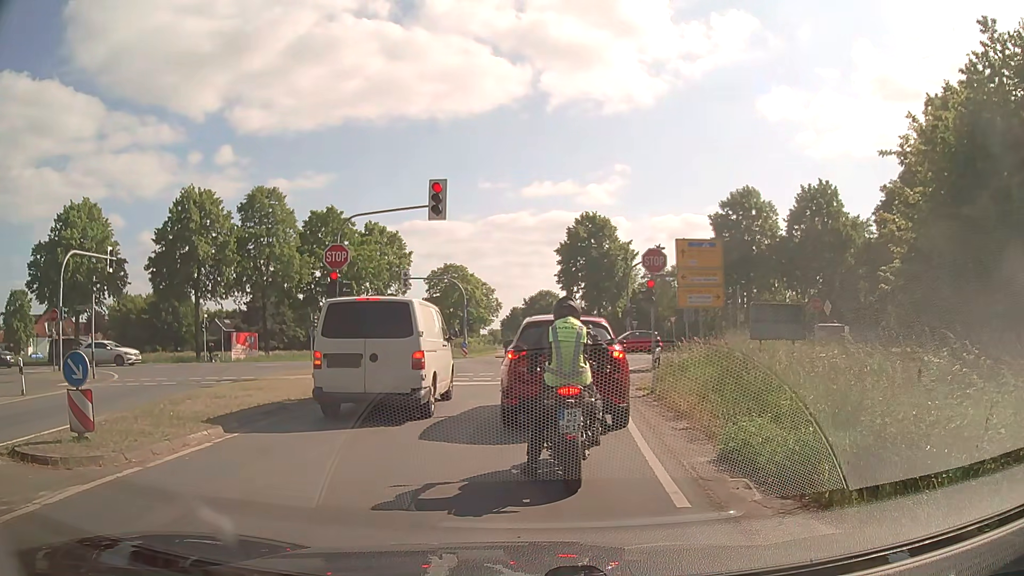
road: secondary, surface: asphalt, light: Day
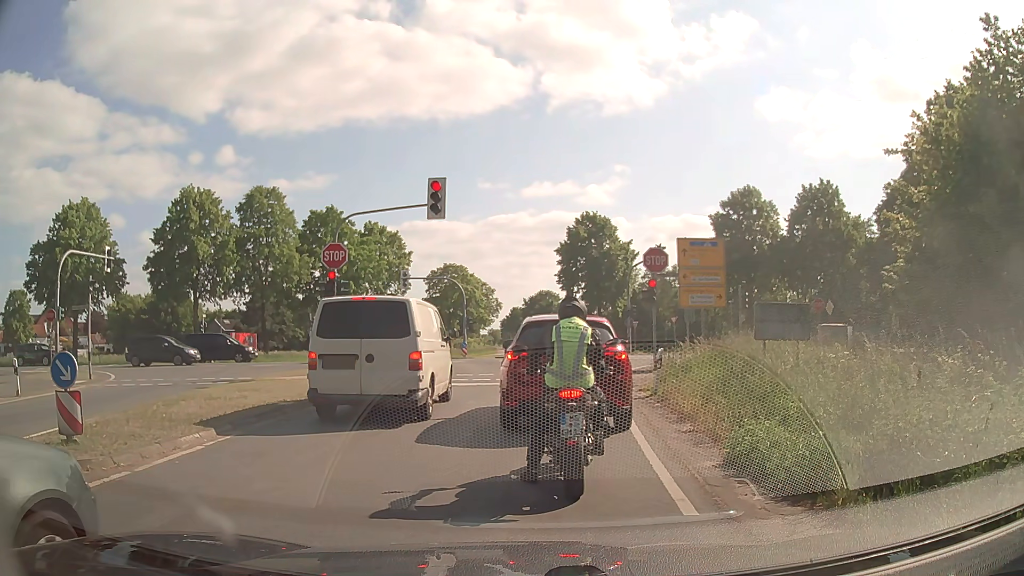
(0.0, +0.3) m; 0°
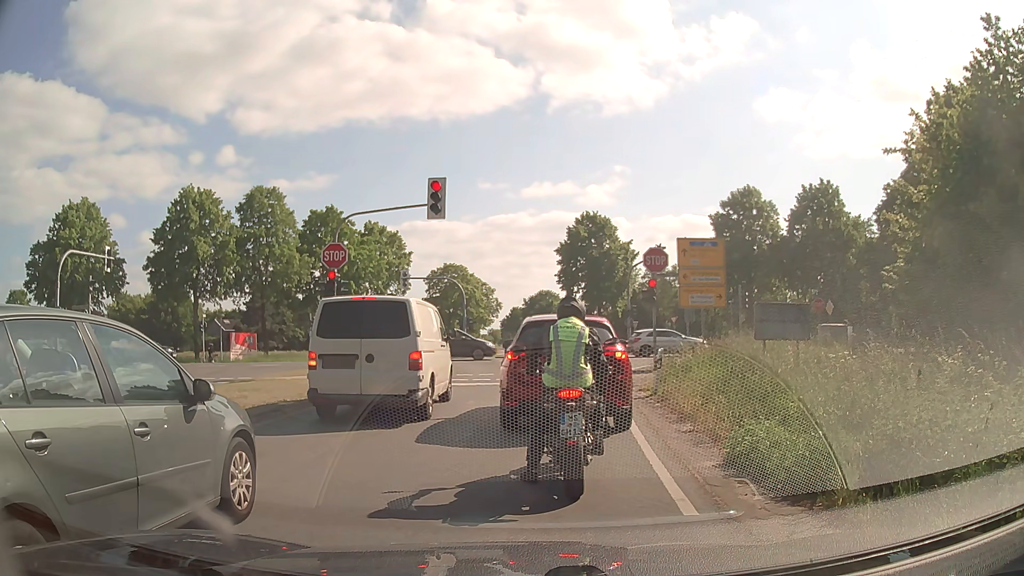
(0.0, 0.0) m; 0°
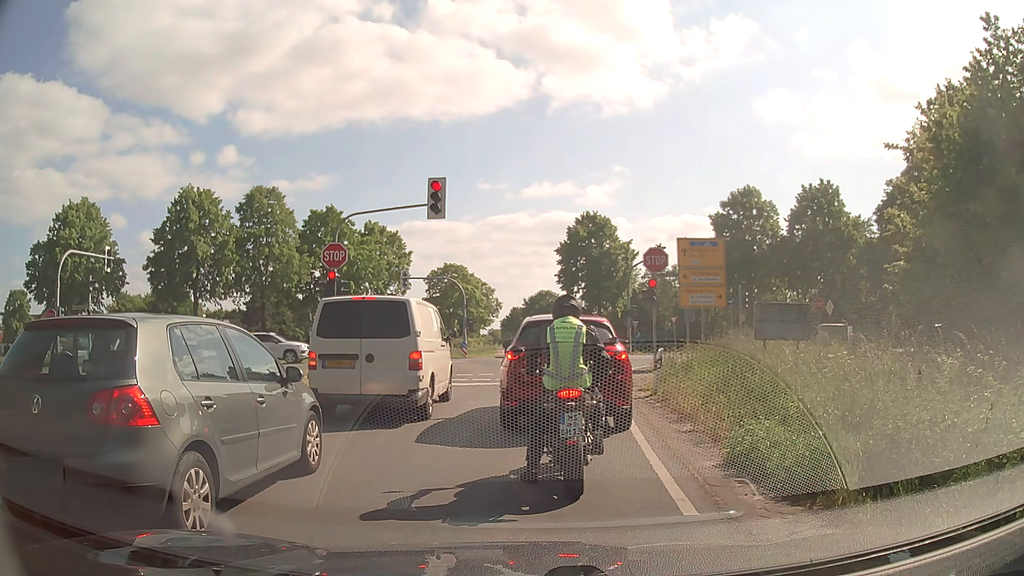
(0.0, 0.0) m; 0°
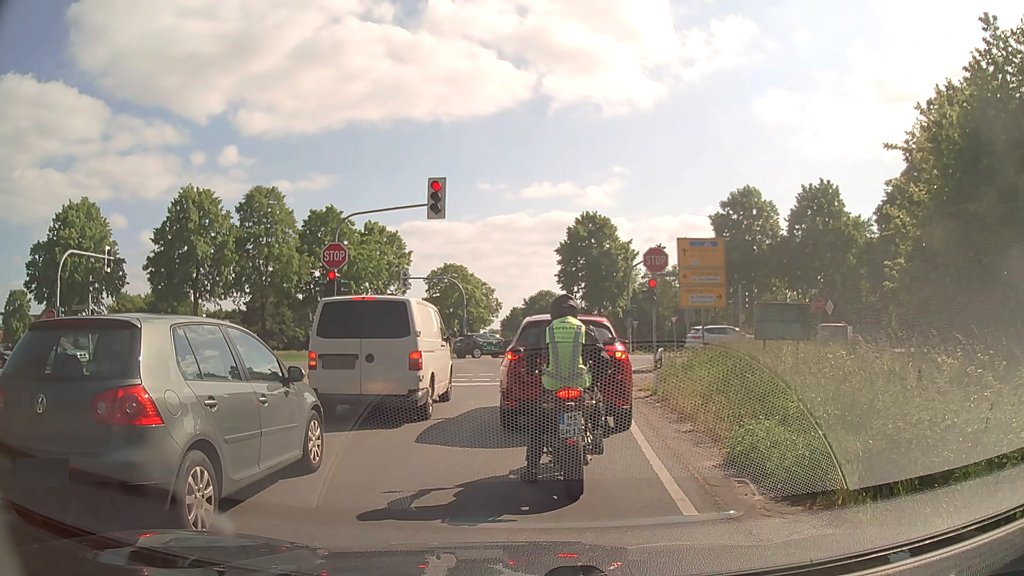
(0.0, 0.0) m; 0°
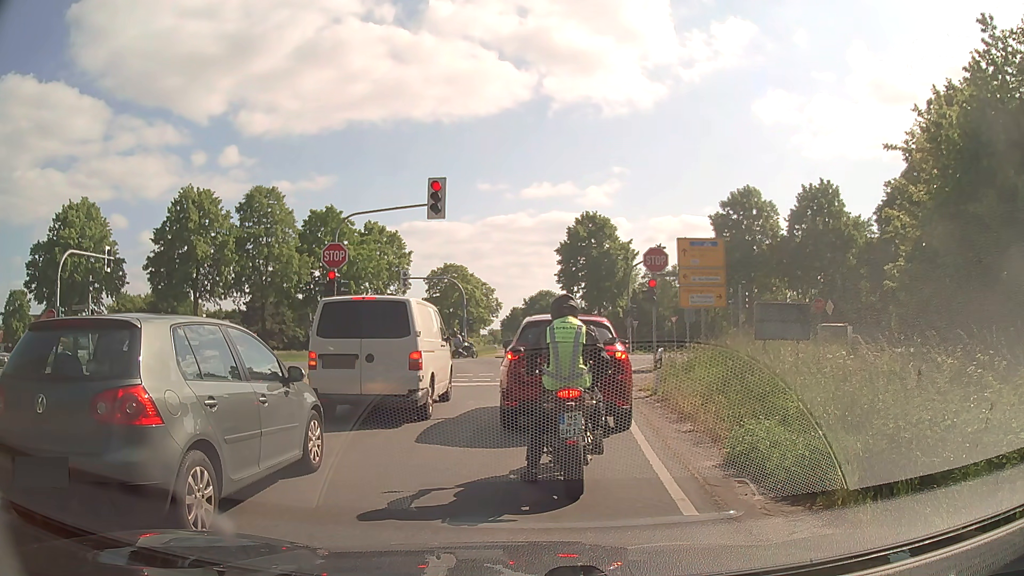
(0.0, 0.0) m; 0°
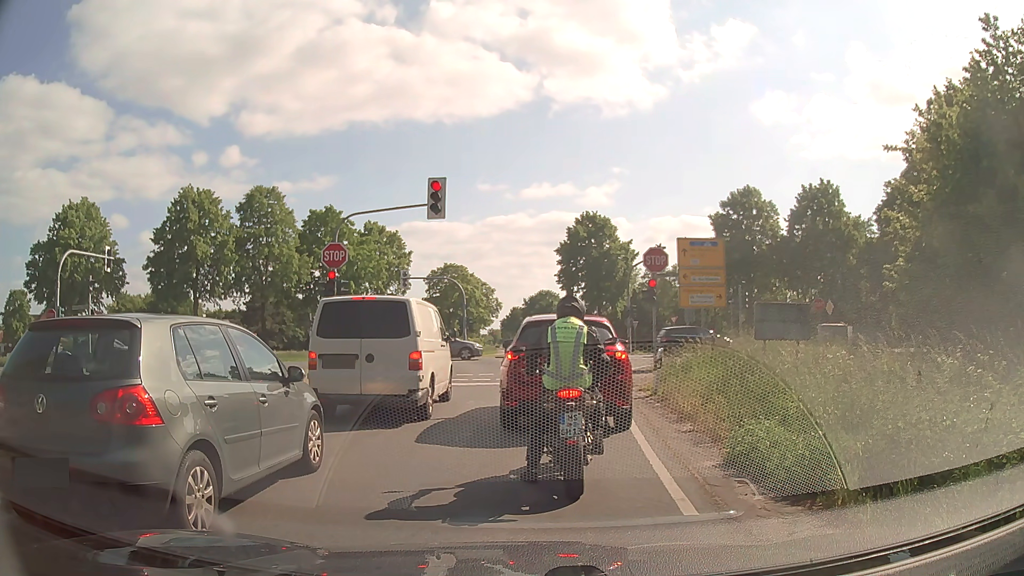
(0.0, 0.0) m; 0°
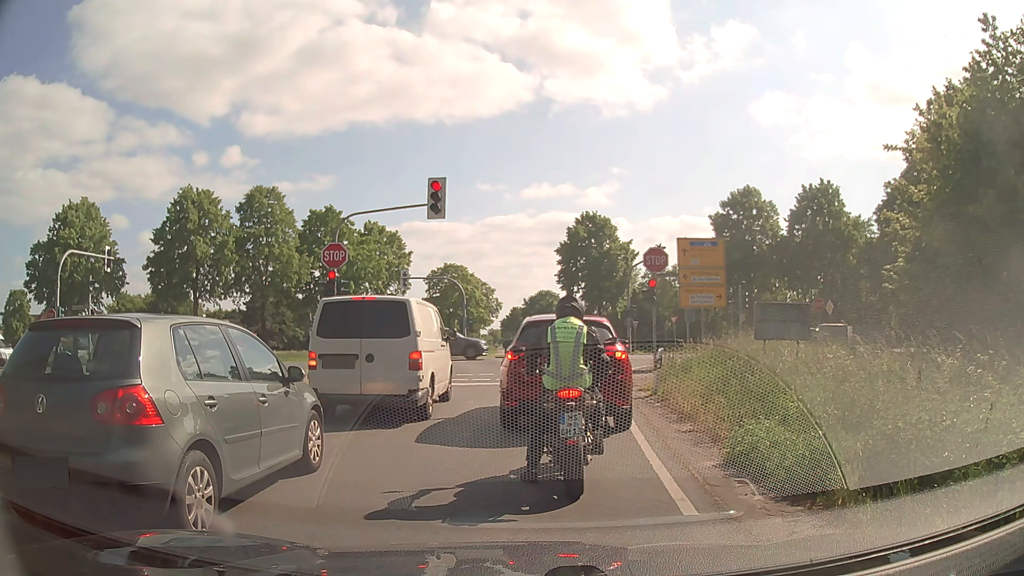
(0.0, 0.0) m; 0°
(0, +10) (+1, +20) (+2, +30) (+2, +40) (+2, +50) (+2, +60) (+2, +70) (+3, +80) (+3, +90) (+4, +100) m
